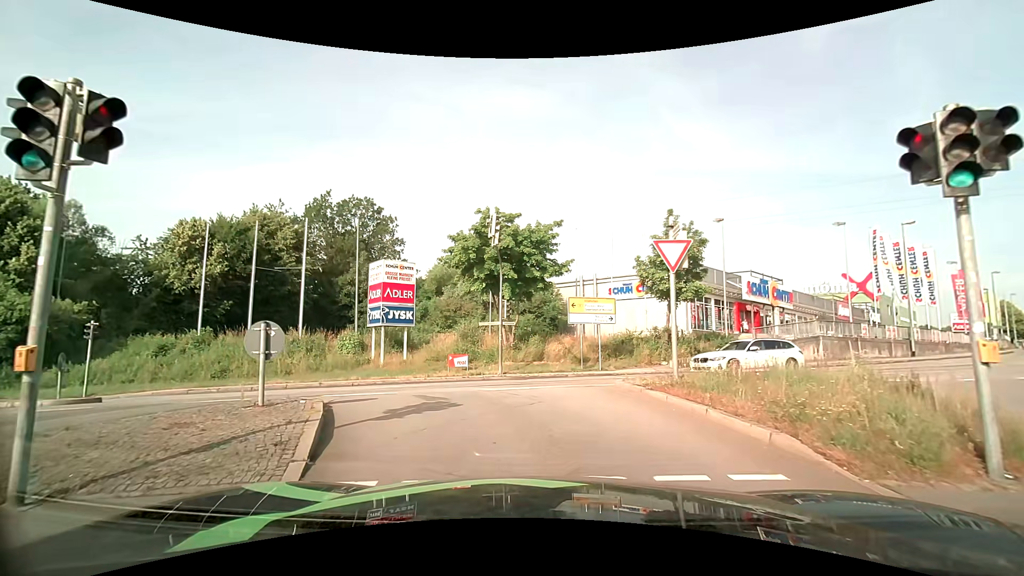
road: primary_link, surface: asphalt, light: Day
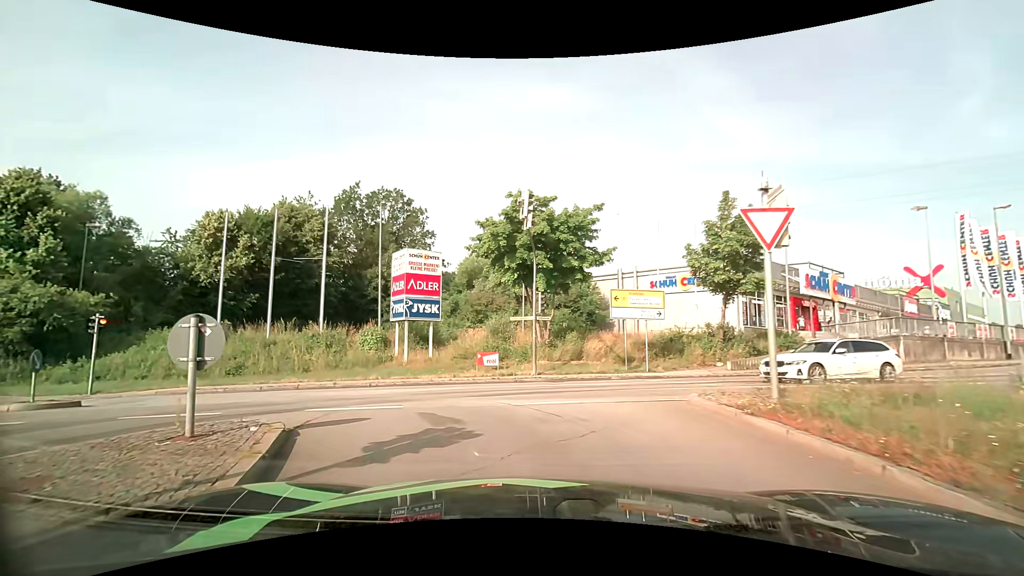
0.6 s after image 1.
(-0.1, +2.7) m; -4°
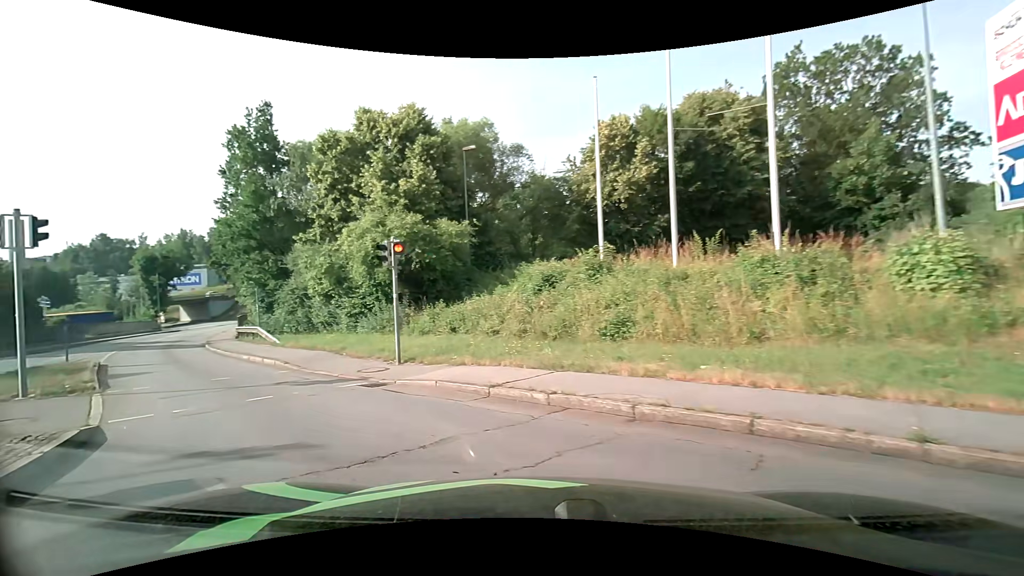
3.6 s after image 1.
(-5.0, +14.3) m; -45°
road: tertiary
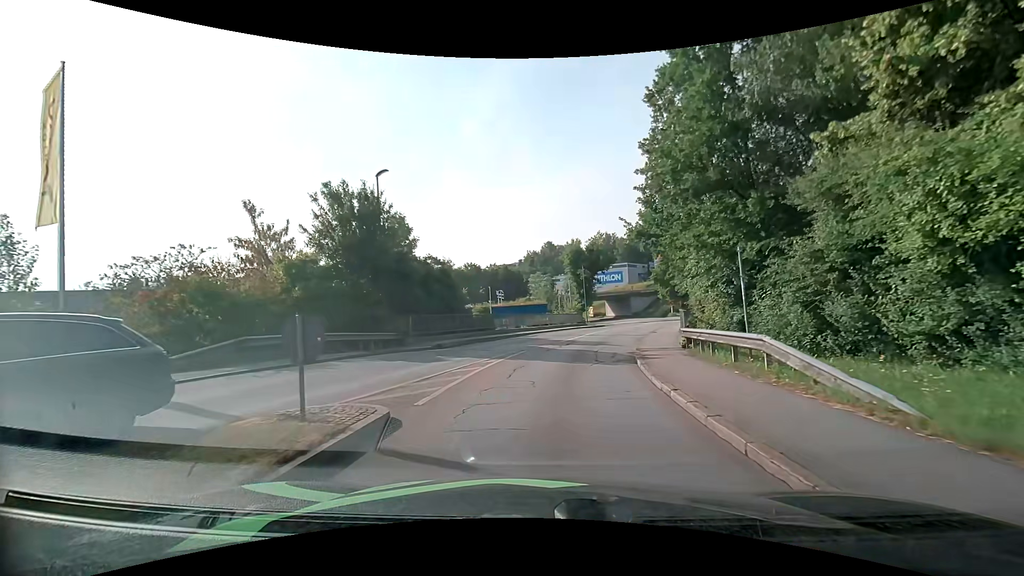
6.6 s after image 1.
(-8.2, +13.9) m; -46°
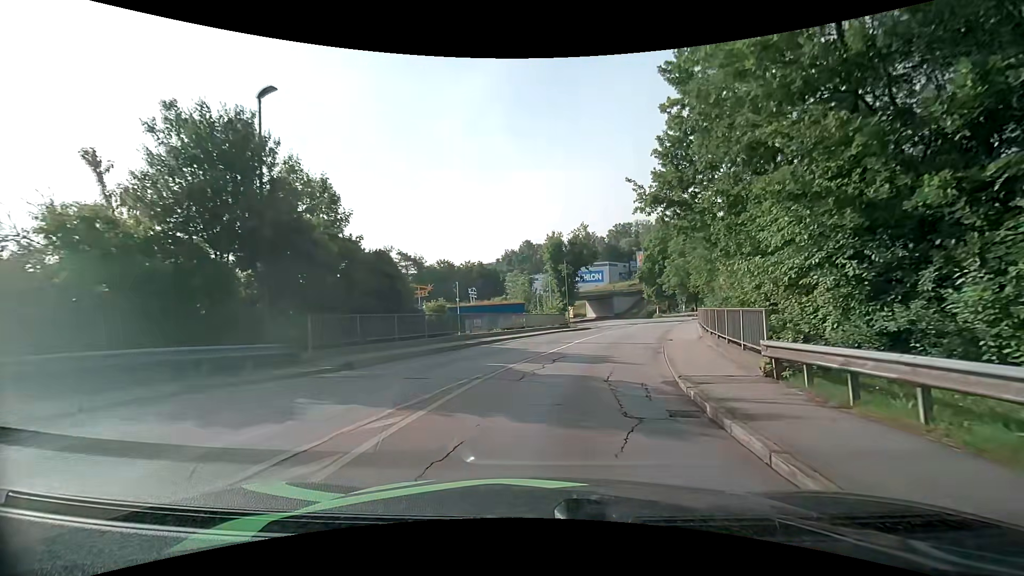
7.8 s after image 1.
(+0.2, +8.0) m; +3°
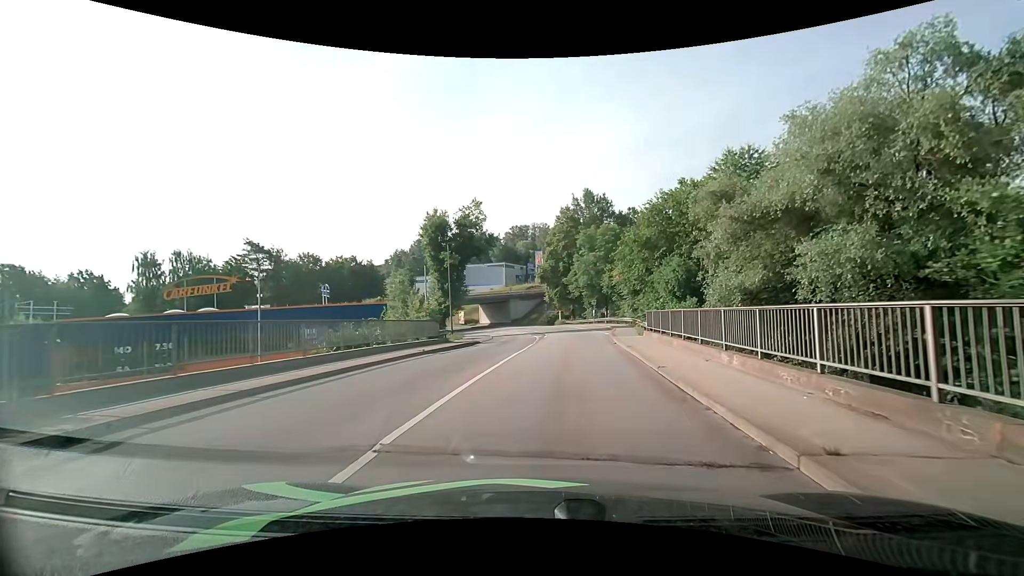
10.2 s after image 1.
(+1.7, +17.1) m; +11°
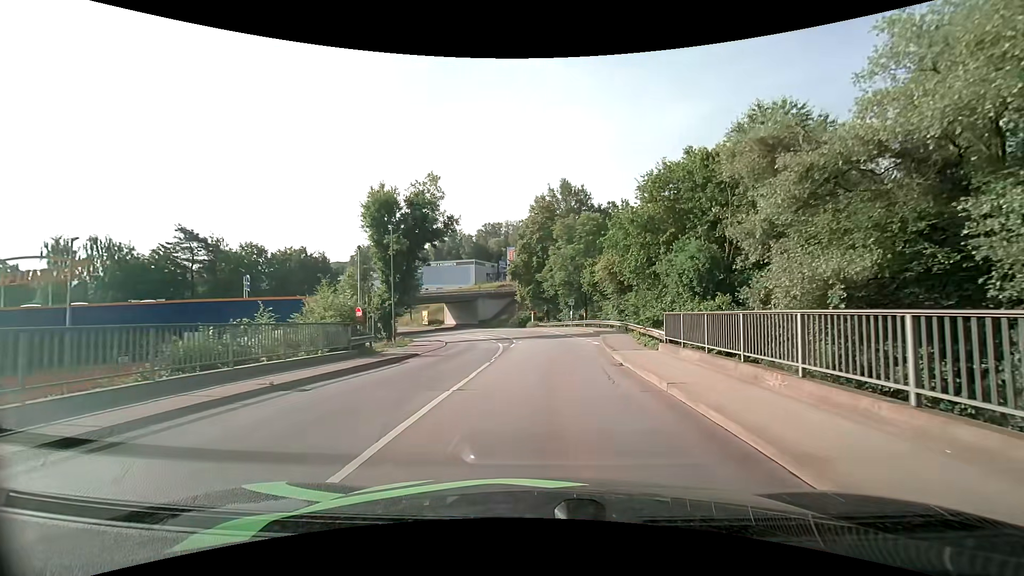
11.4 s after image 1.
(+0.4, +9.2) m; +4°
(0, +10) (0, +20) (0, +30) (0, +40) (-1, +50) (-4, +60) (-7, +69) (-11, +78) (-16, +87) (-22, +95) m
